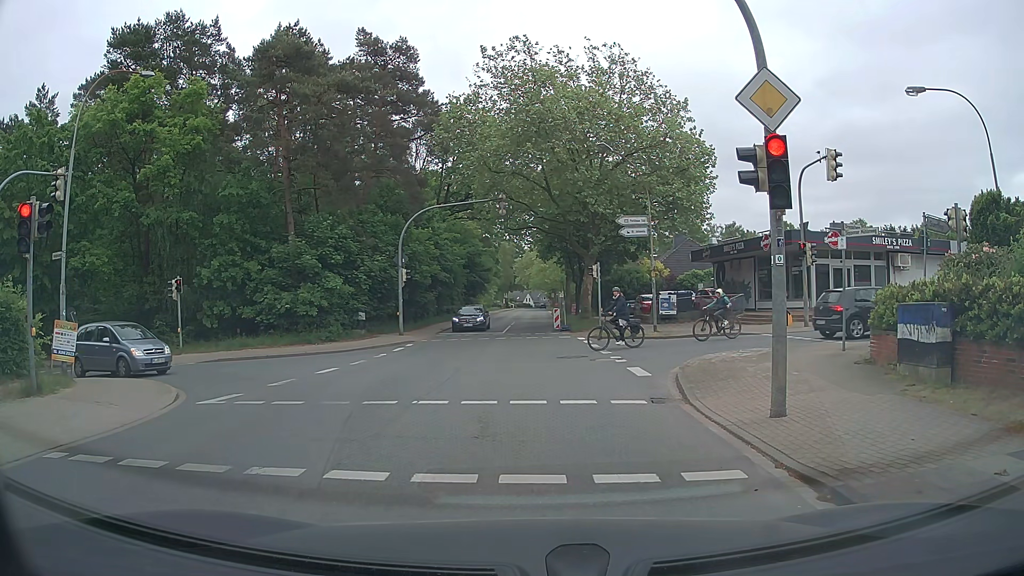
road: tertiary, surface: asphalt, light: Day
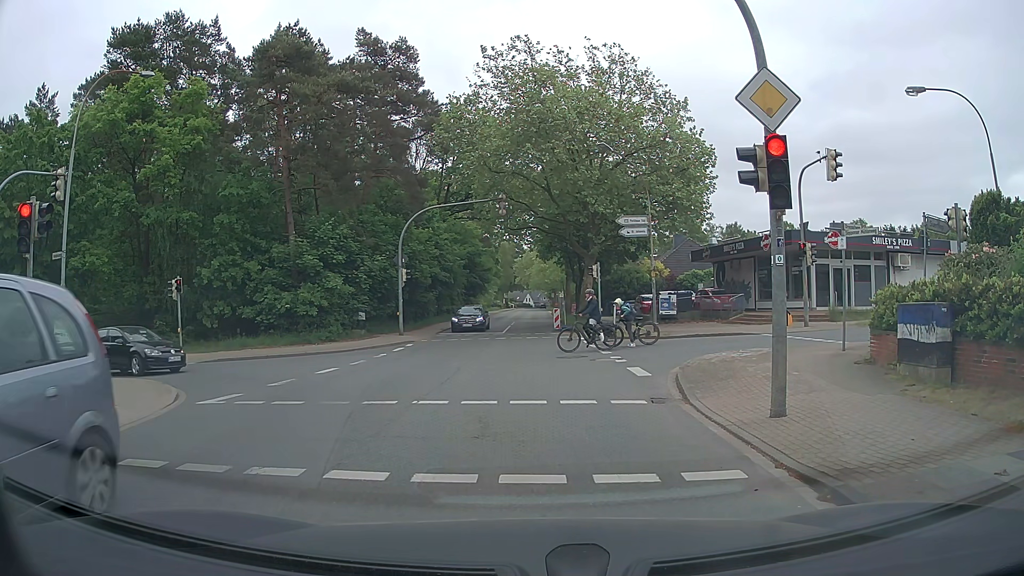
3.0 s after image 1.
(0.0, 0.0) m; 0°
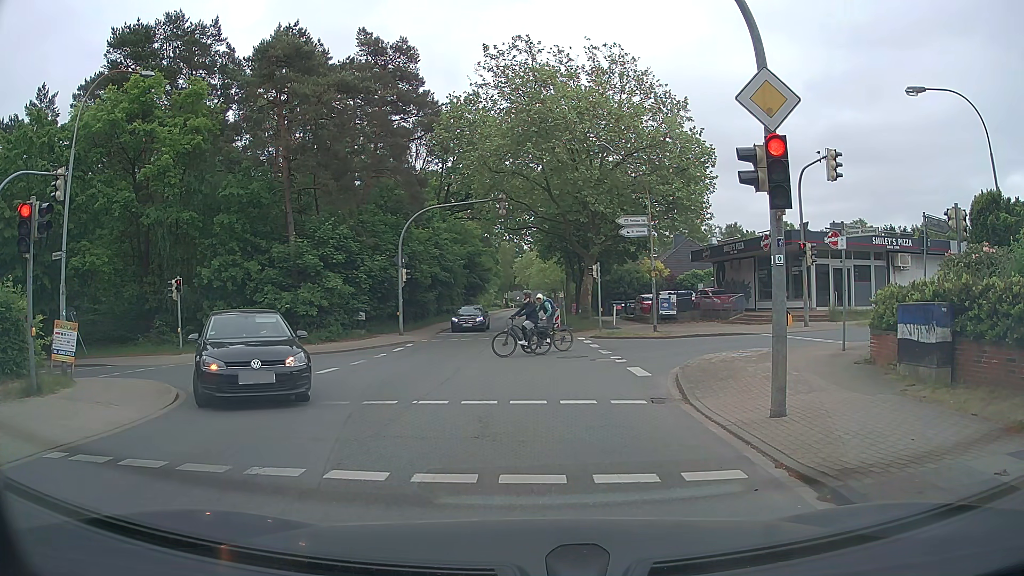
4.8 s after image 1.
(0.0, 0.0) m; 0°
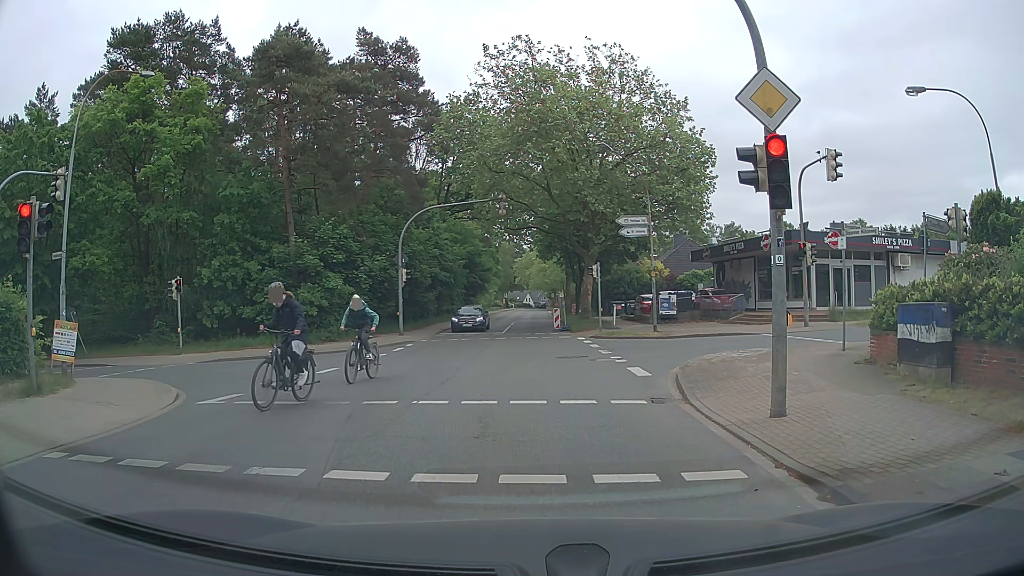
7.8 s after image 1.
(0.0, 0.0) m; 0°
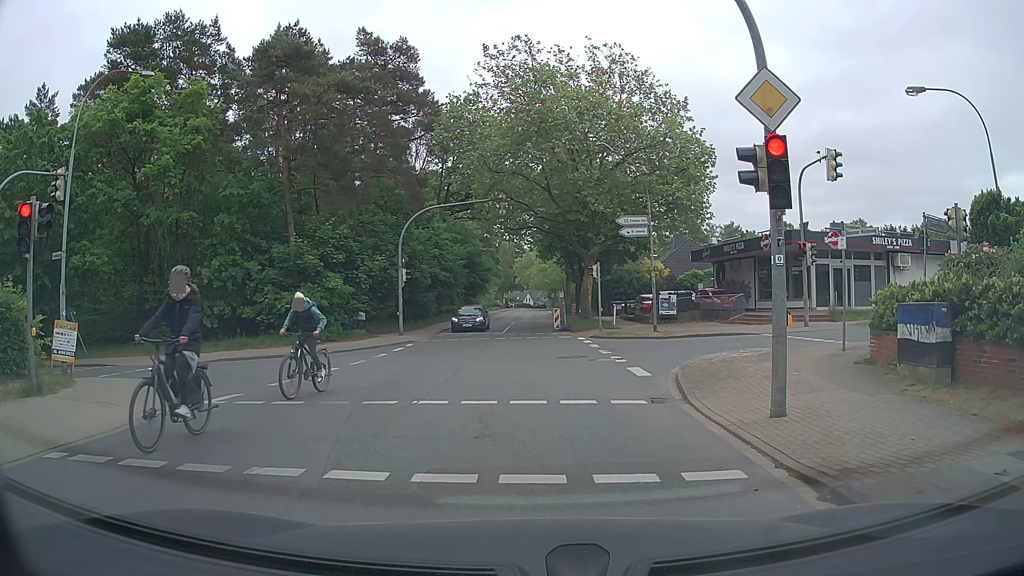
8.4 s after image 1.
(0.0, 0.0) m; 0°
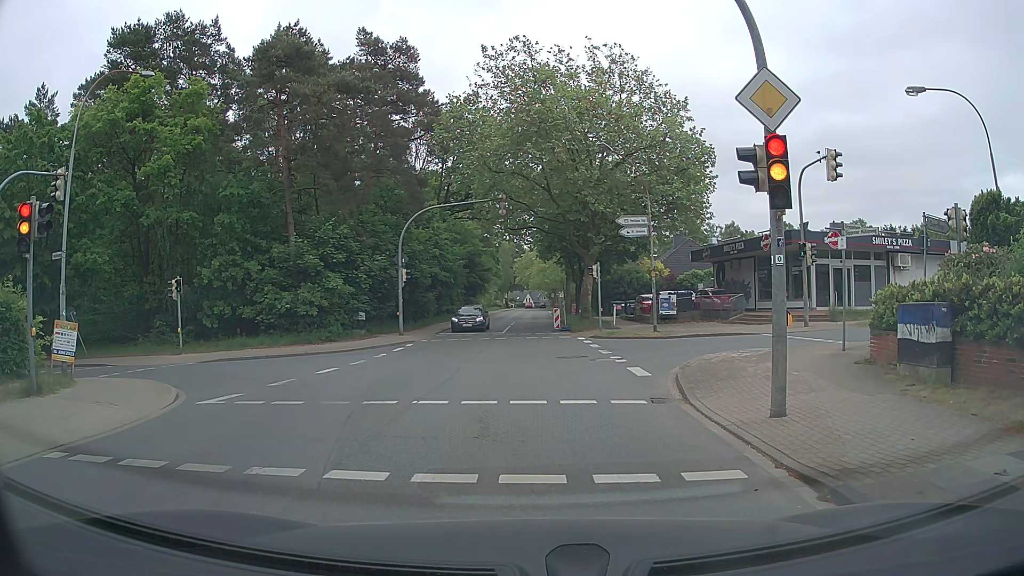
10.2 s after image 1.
(0.0, 0.0) m; 0°
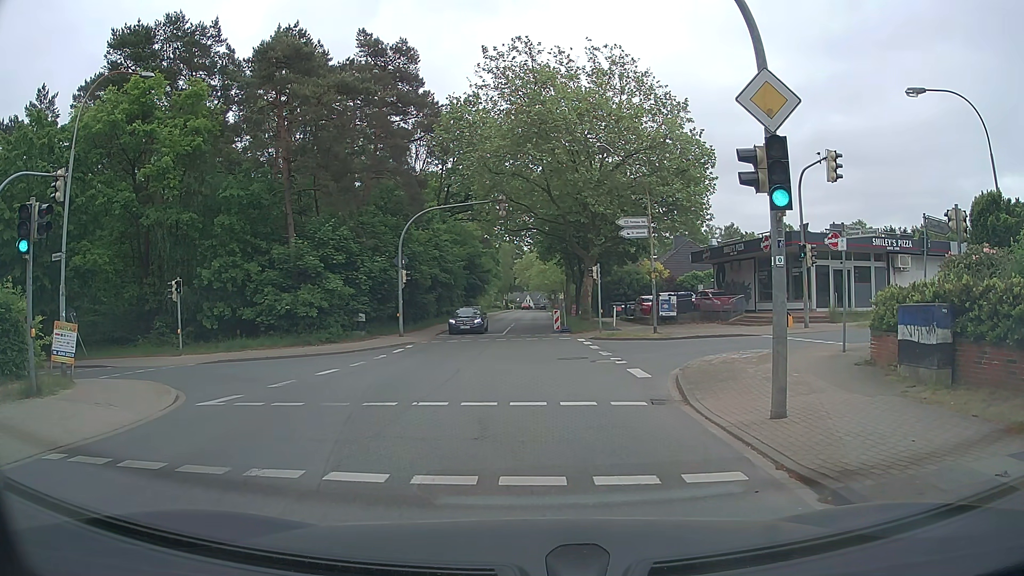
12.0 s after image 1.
(0.0, 0.0) m; 0°
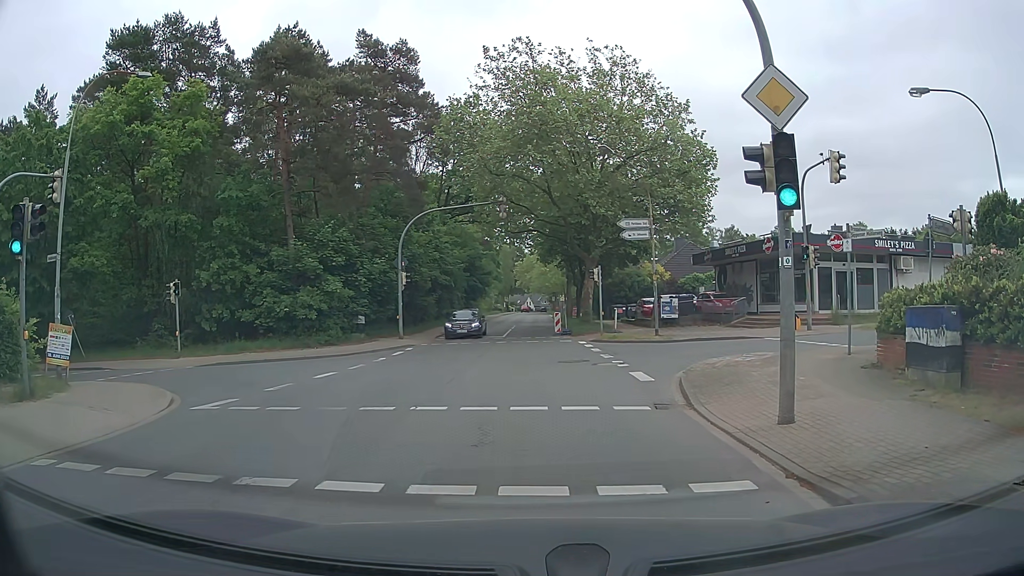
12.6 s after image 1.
(0.0, +0.3) m; 0°
(0, +10) (+4, +19) (+14, +21) (+24, +22) (+34, +23) (+43, +26) (+53, +28) (+63, +28) (+73, +29) (+83, +30) m
